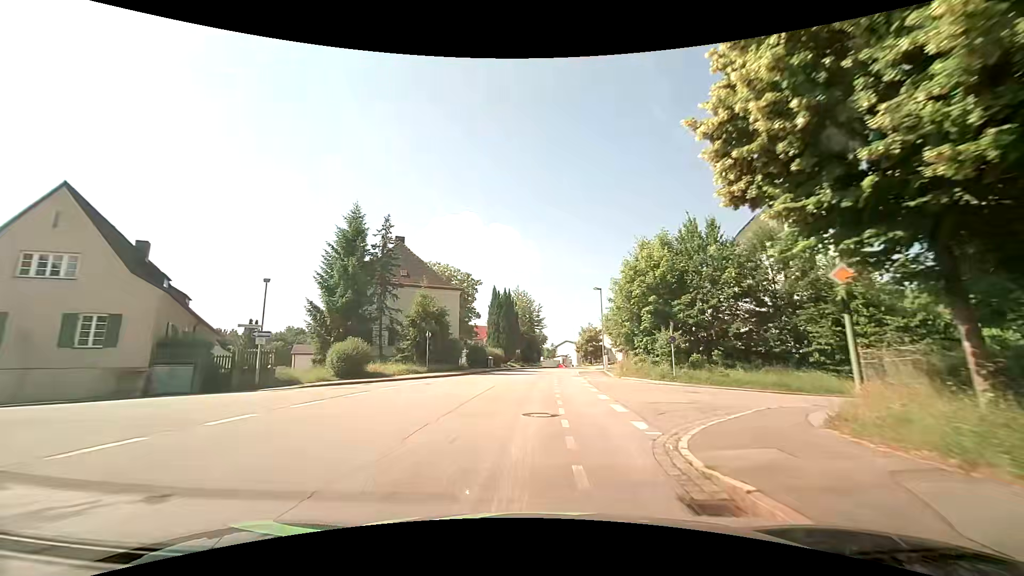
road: residential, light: Day
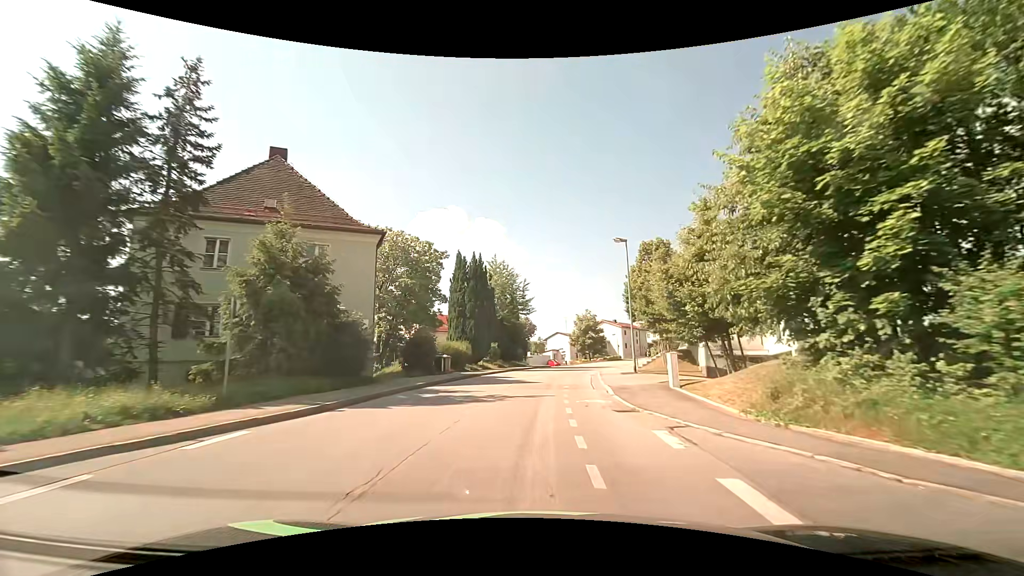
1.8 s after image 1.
(+0.3, +20.1) m; +2°
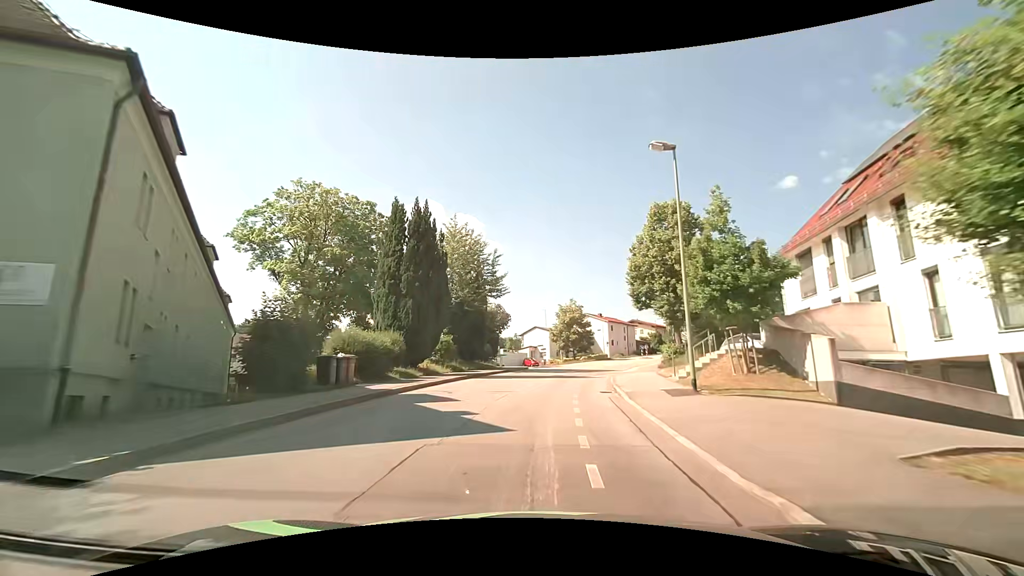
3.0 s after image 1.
(+0.3, +14.0) m; +3°
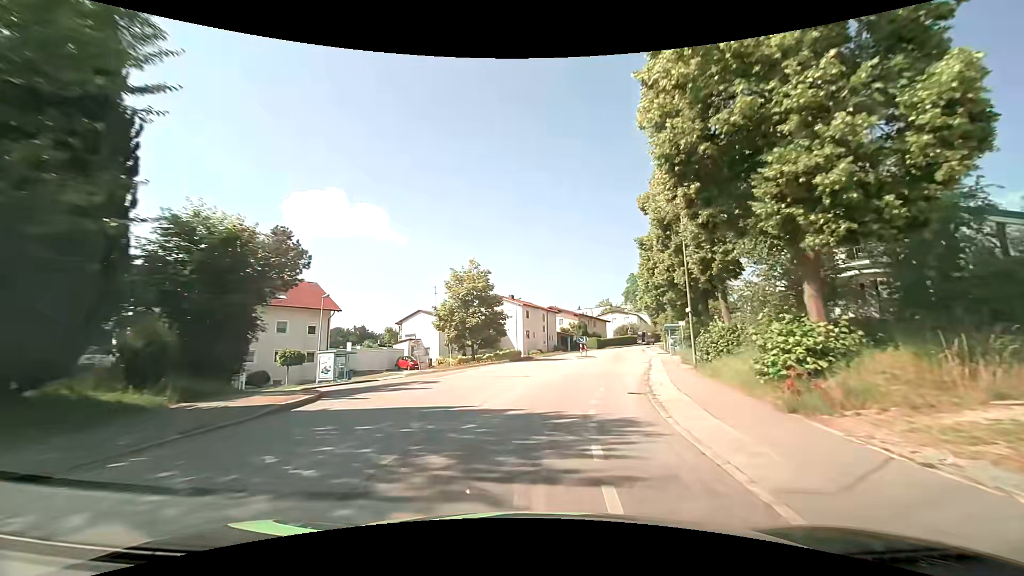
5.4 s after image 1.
(+2.5, +28.9) m; +10°
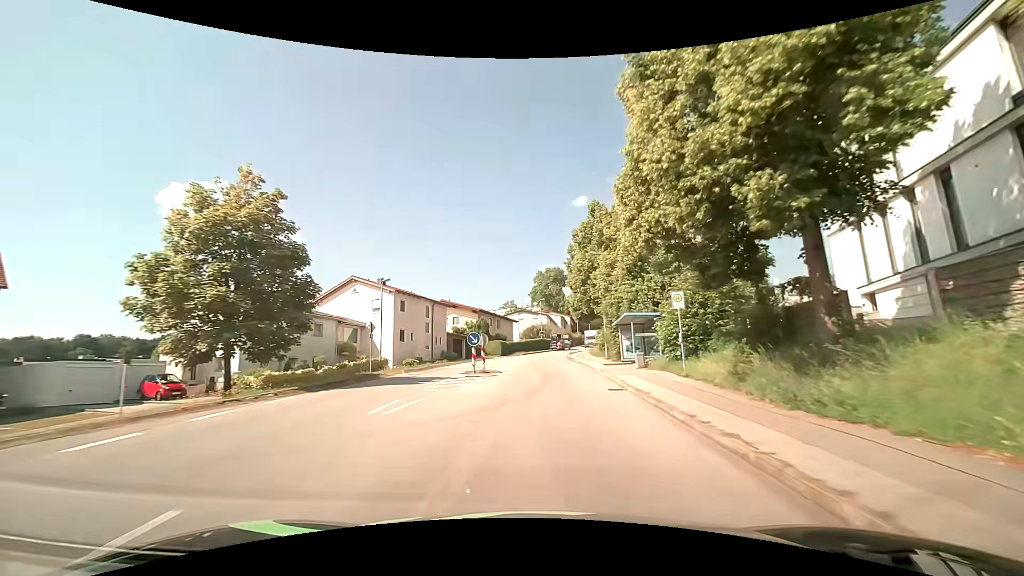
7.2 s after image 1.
(+2.5, +22.1) m; +12°
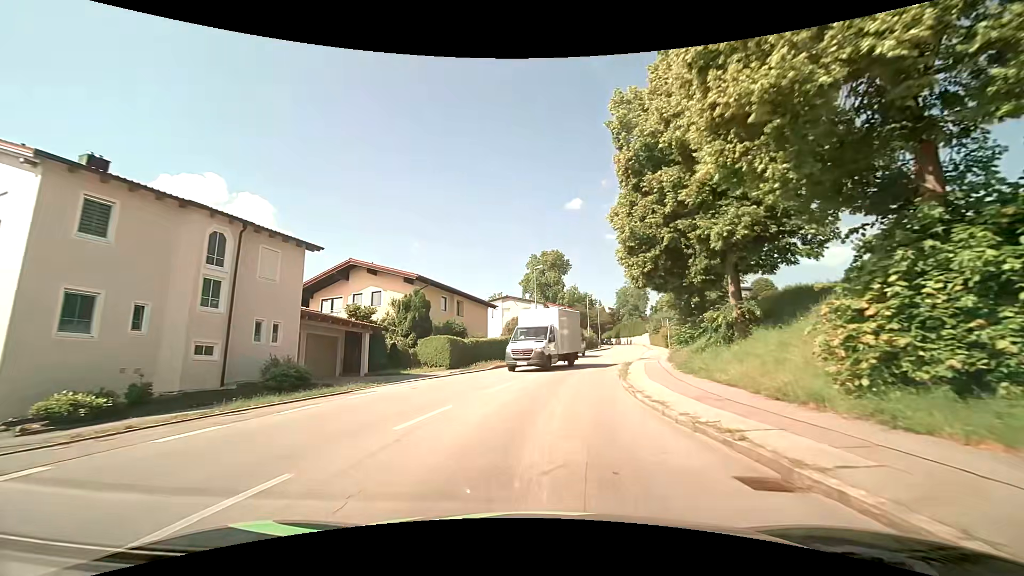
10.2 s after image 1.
(+0.4, +33.6) m; +2°
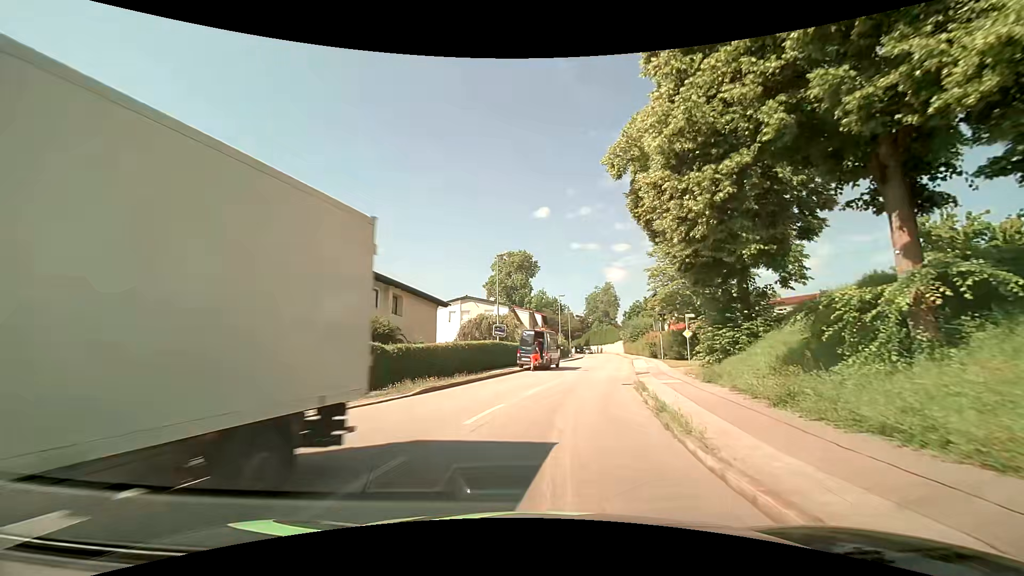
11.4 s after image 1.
(+0.1, +10.2) m; +3°
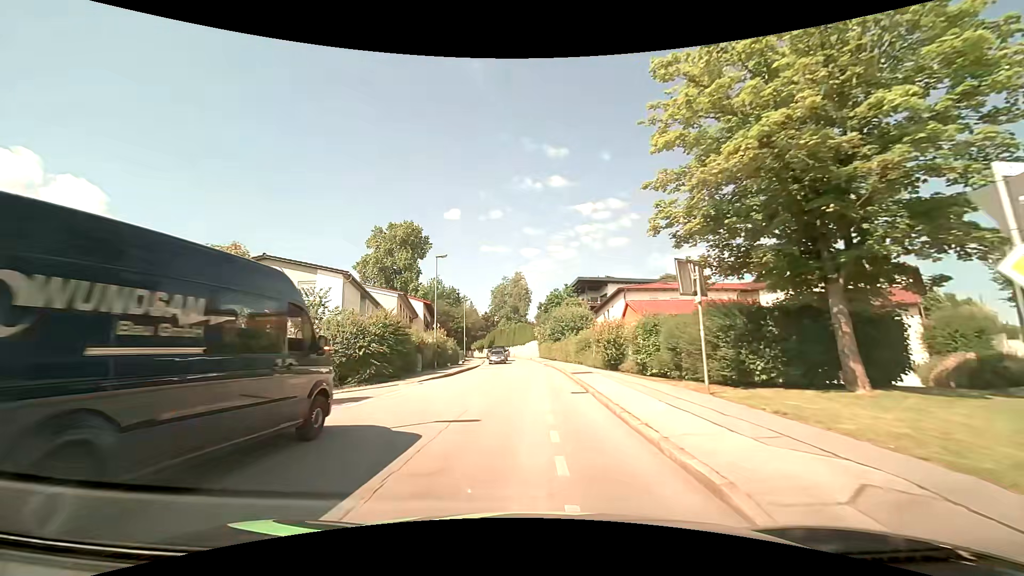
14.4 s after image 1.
(+3.8, +28.7) m; +11°
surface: asphalt
(0, +10) (0, +20) (0, +30) (0, +40) (-1, +50) (-1, +60) (-3, +70) (-4, +80) (-6, +90) (-8, +99) m
